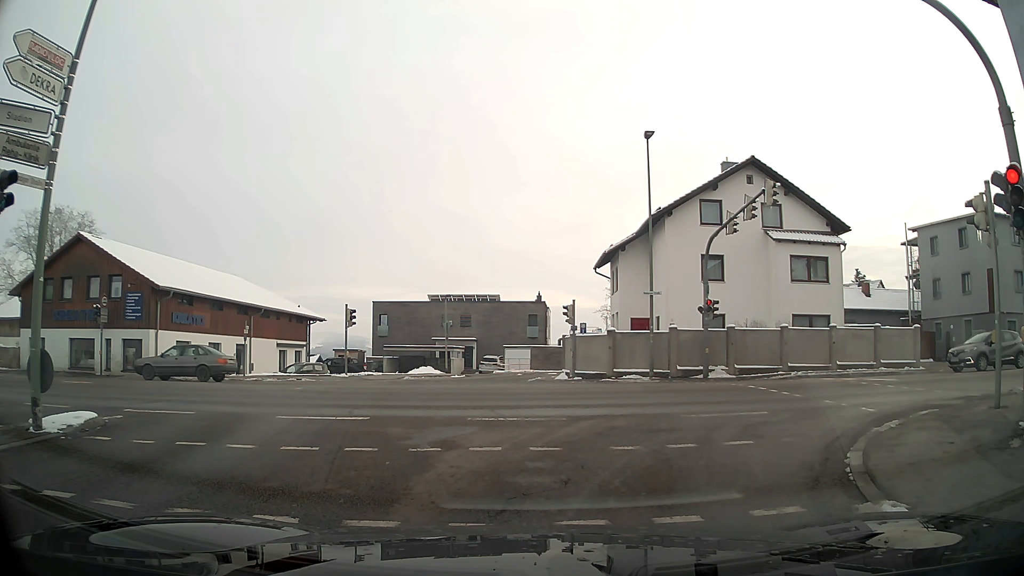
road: tertiary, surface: asphalt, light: Day
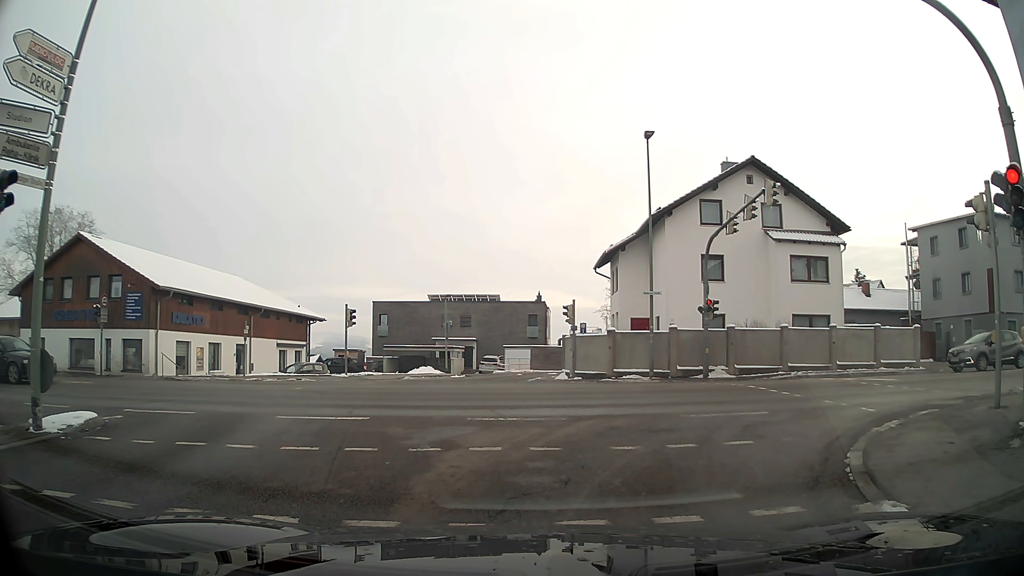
(0.0, 0.0) m; 0°
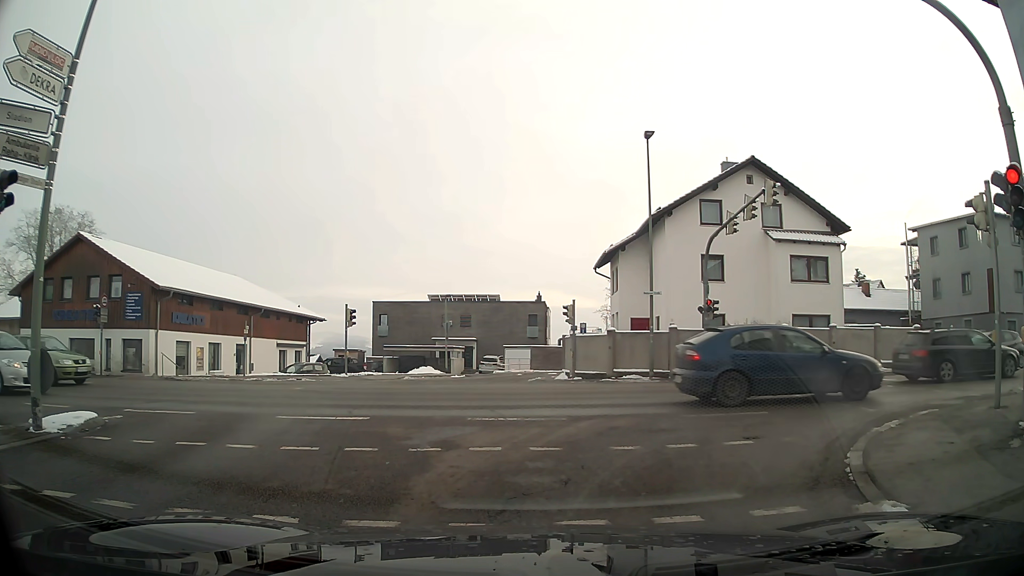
(0.0, 0.0) m; 0°
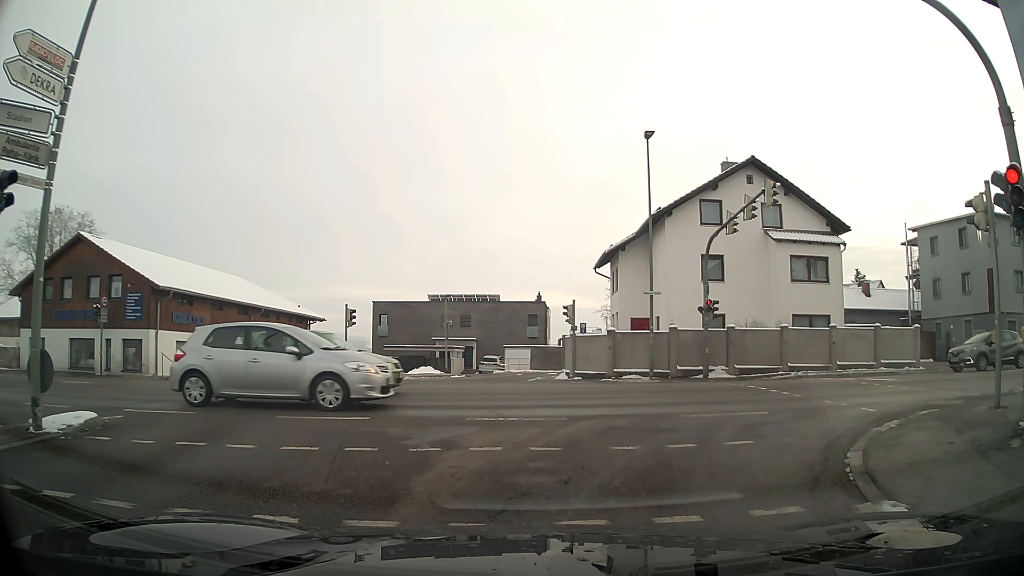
(0.0, 0.0) m; 0°
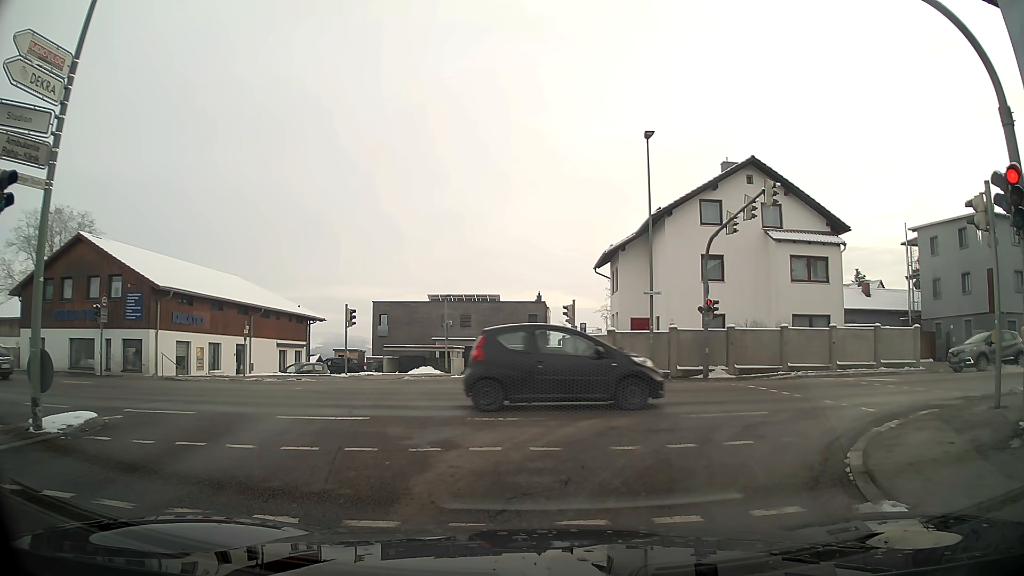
(0.0, 0.0) m; 0°
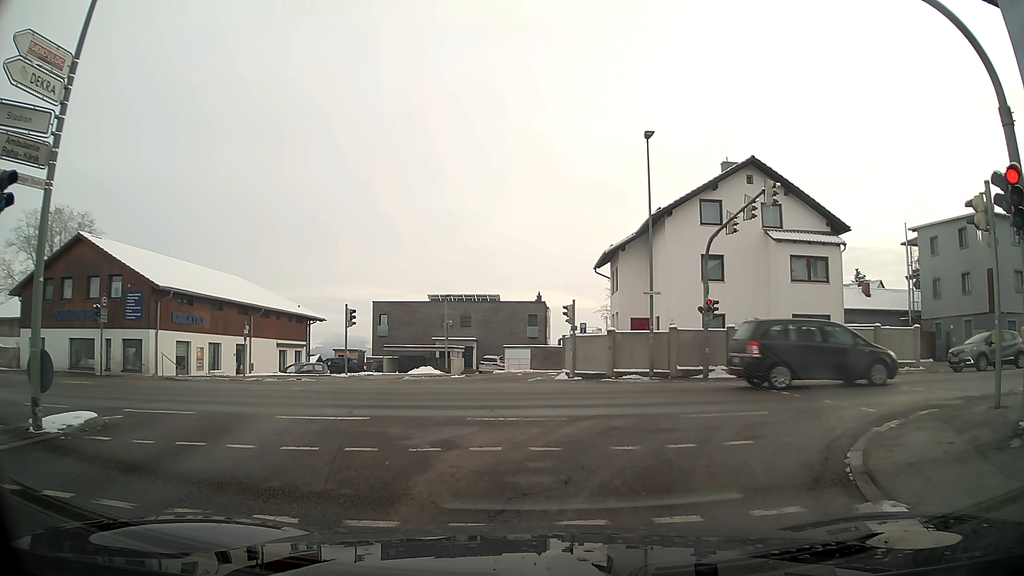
(0.0, 0.0) m; 0°
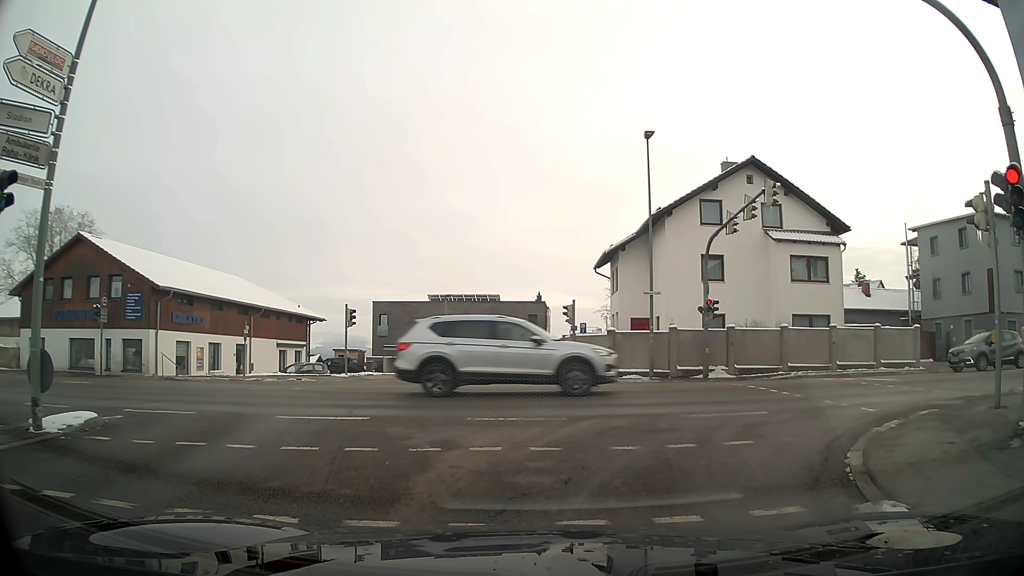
(0.0, 0.0) m; 0°
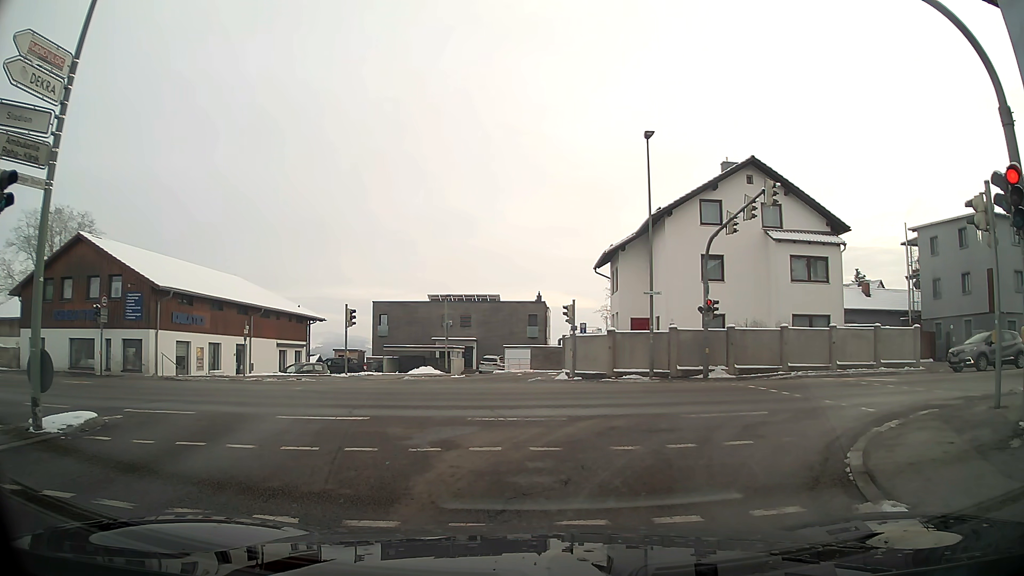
(0.0, 0.0) m; 0°
